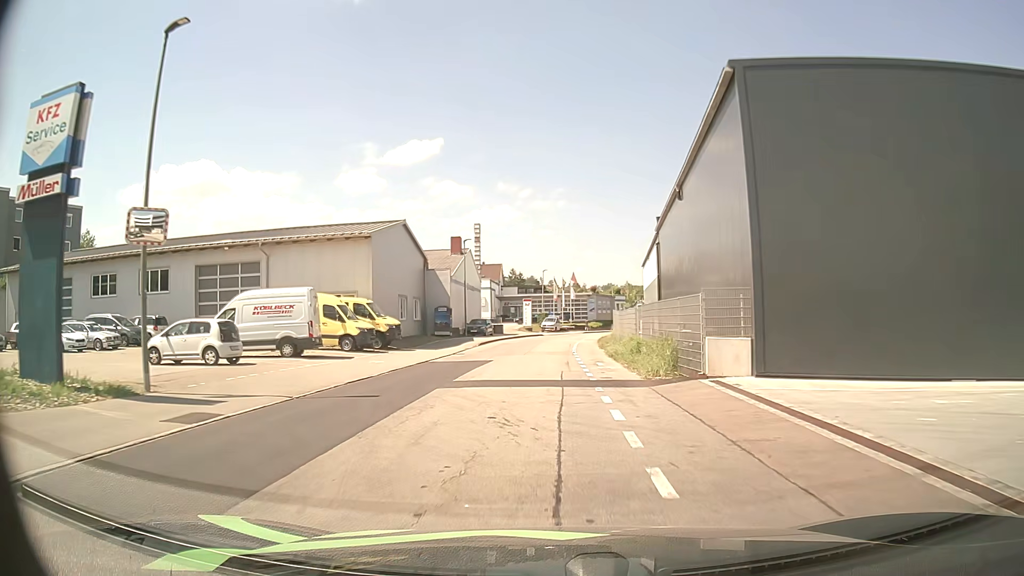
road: residential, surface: asphalt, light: Day
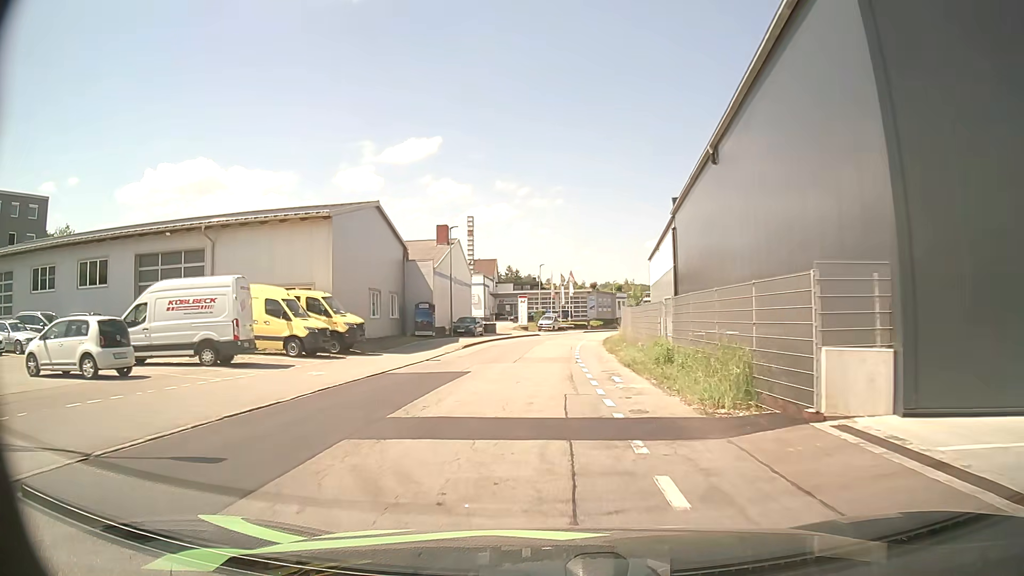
(0.0, +6.4) m; 0°
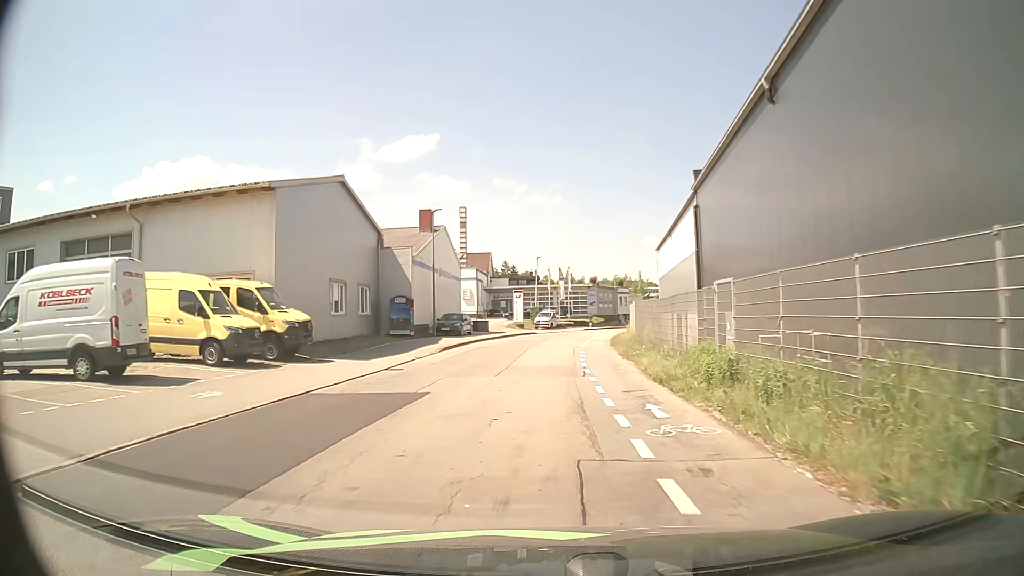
(0.0, +6.2) m; 0°
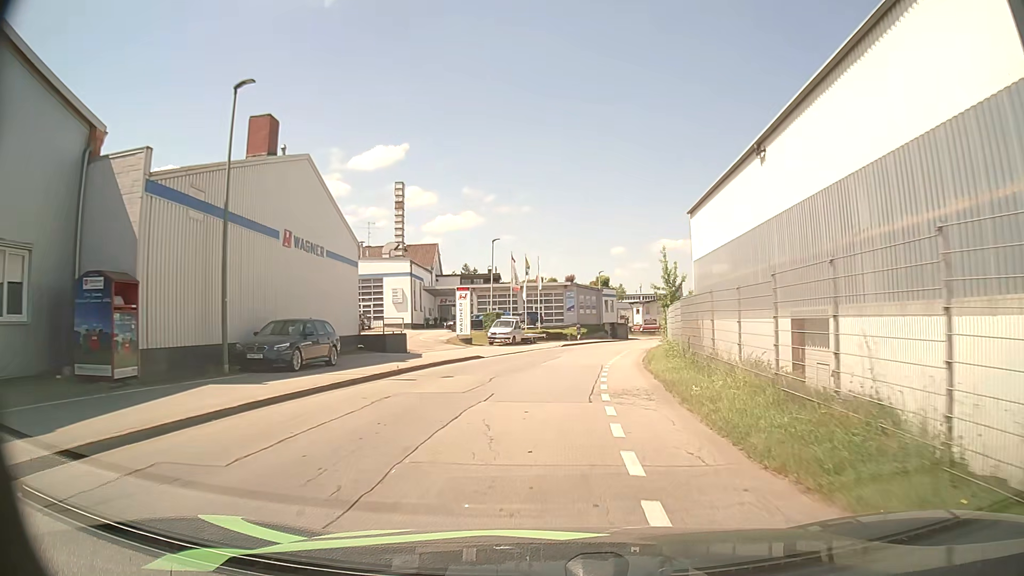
(+0.8, +24.8) m; +3°
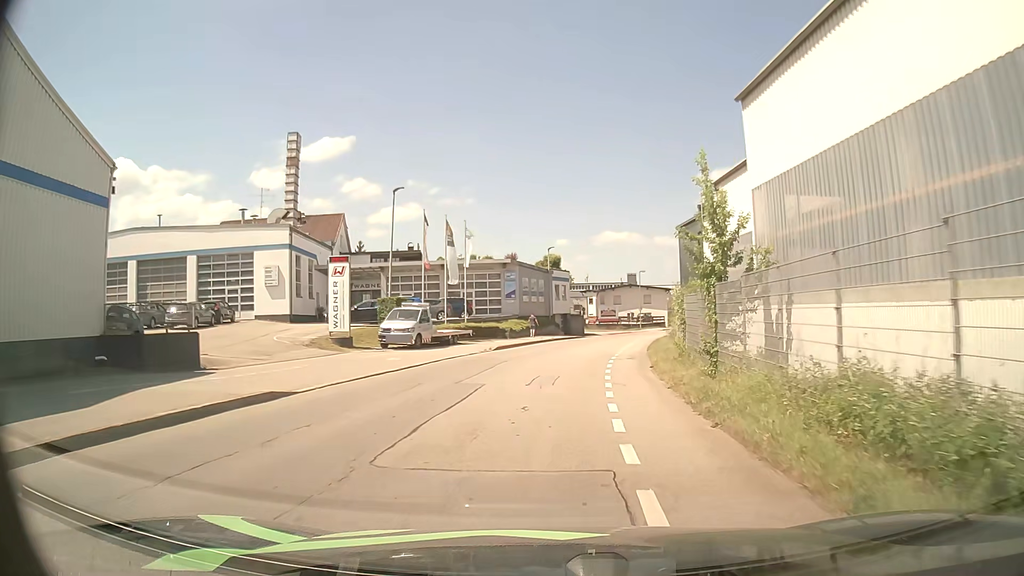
(+0.8, +18.1) m; +4°
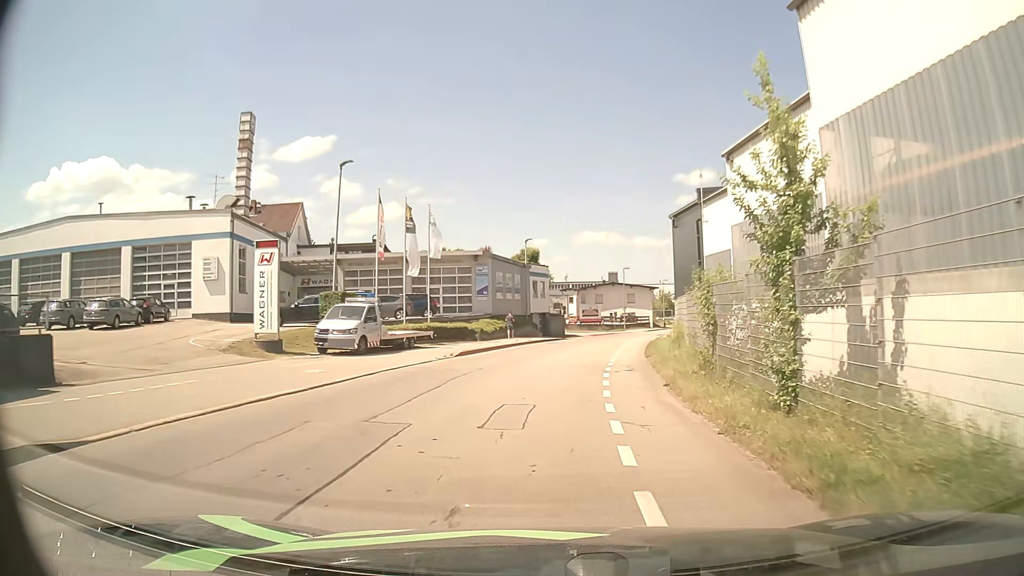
(+0.1, +6.1) m; +2°
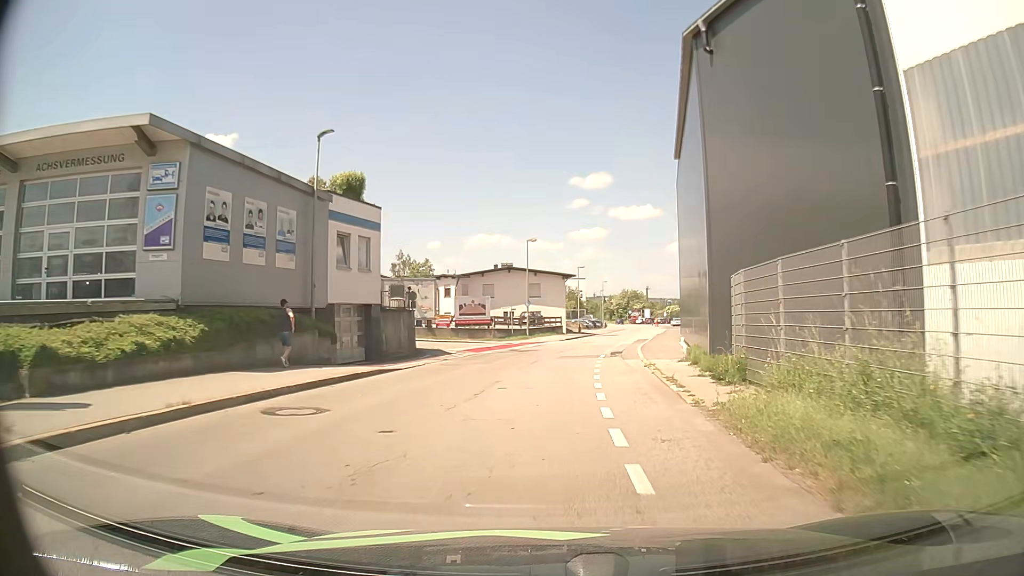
(+1.8, +31.8) m; +9°
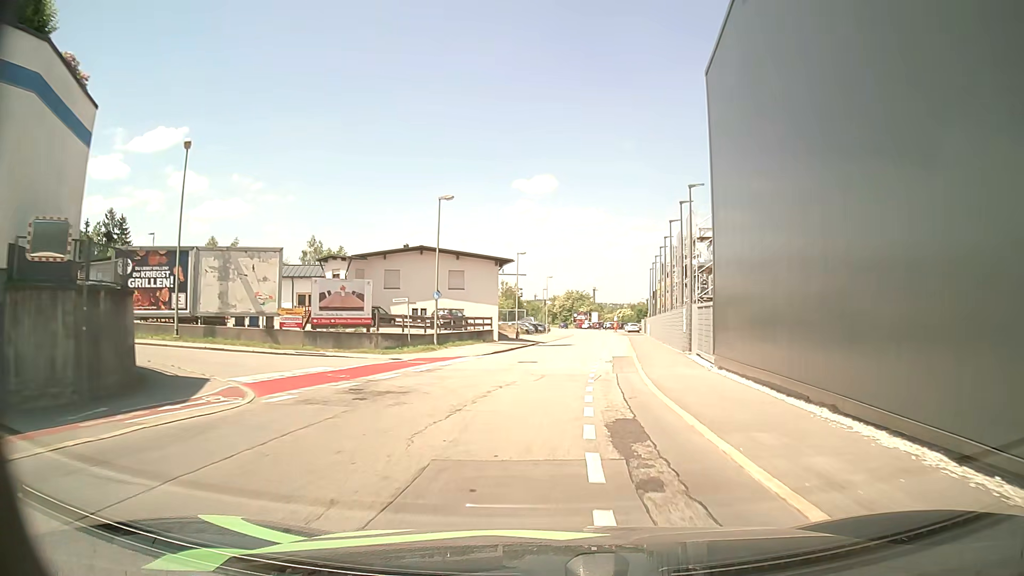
(+0.9, +19.6) m; +6°
(0, +10) (+1, +20) (+2, +30) (+3, +40) (+4, +50) (+5, +60) (+7, +70) (+7, +80) (+8, +90) (+9, +100) m
